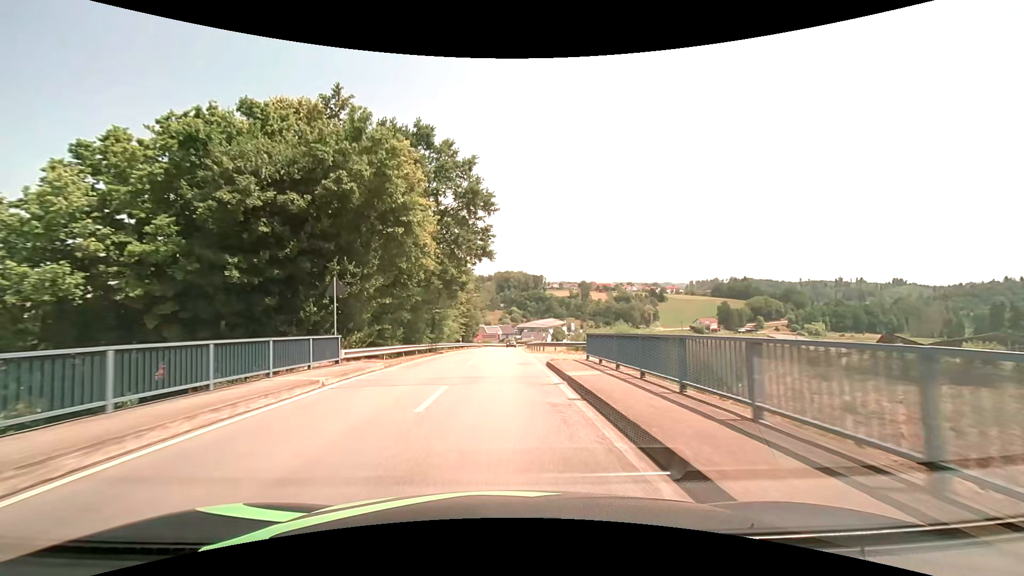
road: tertiary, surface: asphalt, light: Day
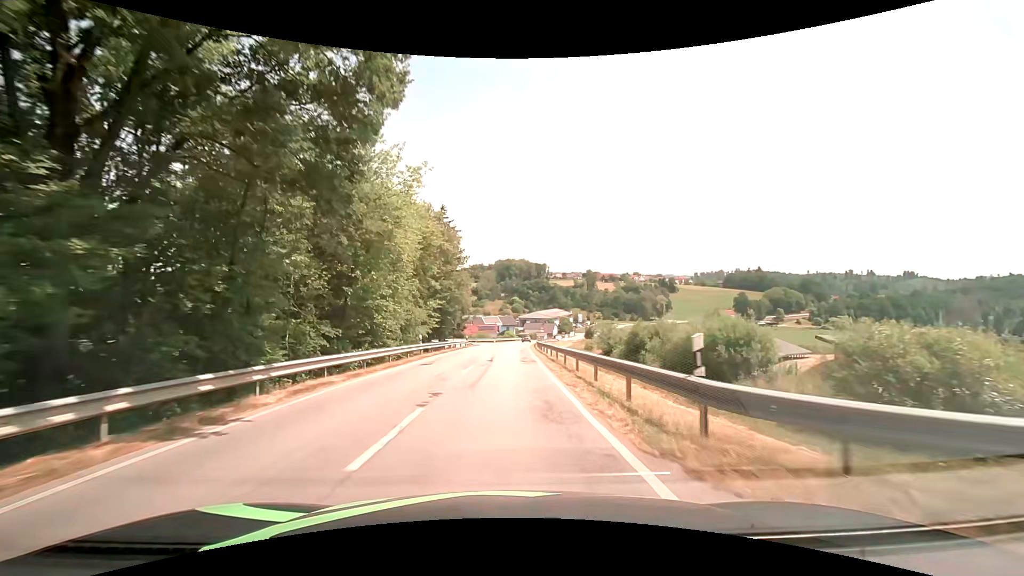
(-0.1, +27.7) m; 0°
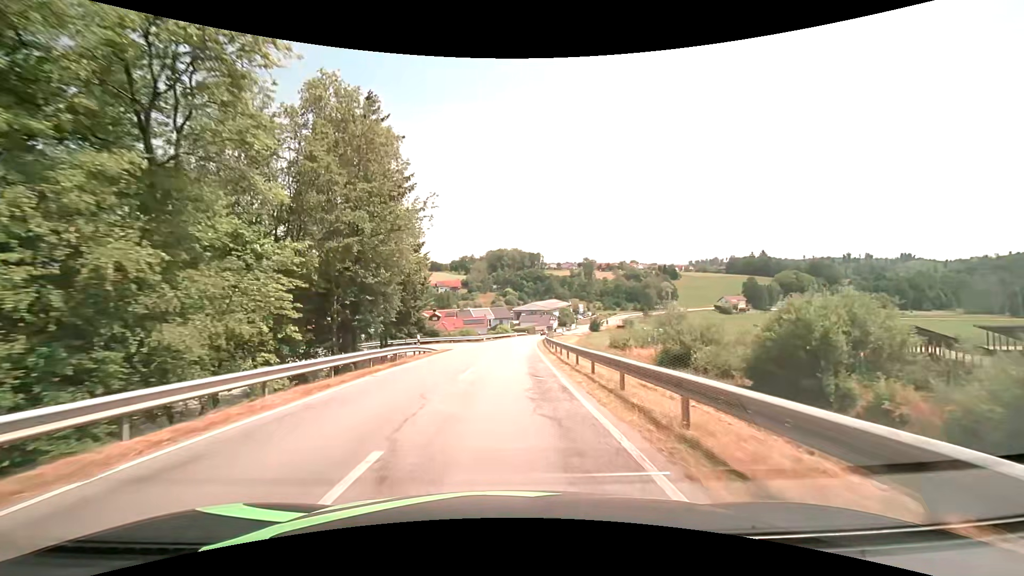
(+0.1, +27.5) m; +1°
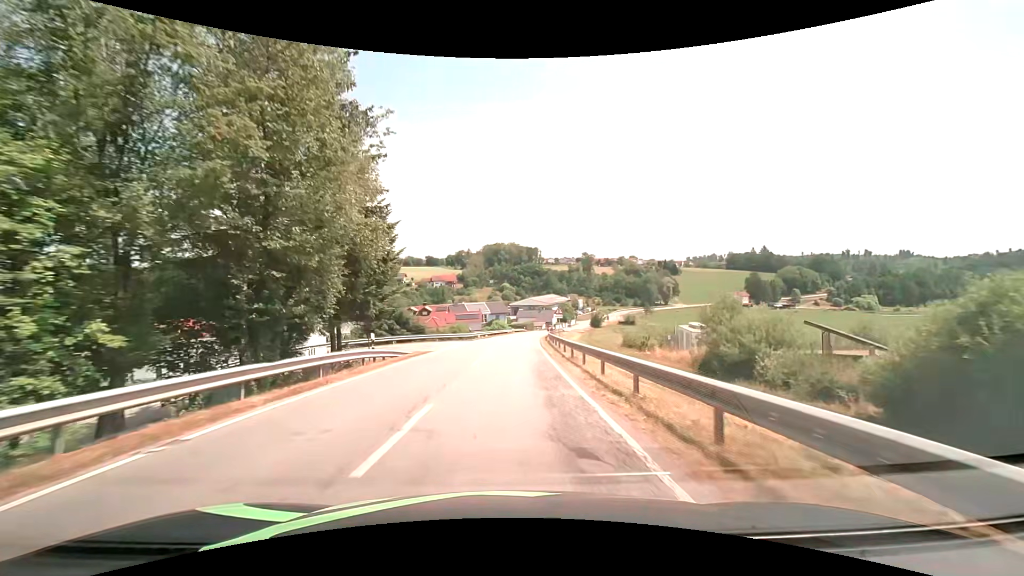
(0.0, +9.1) m; +1°
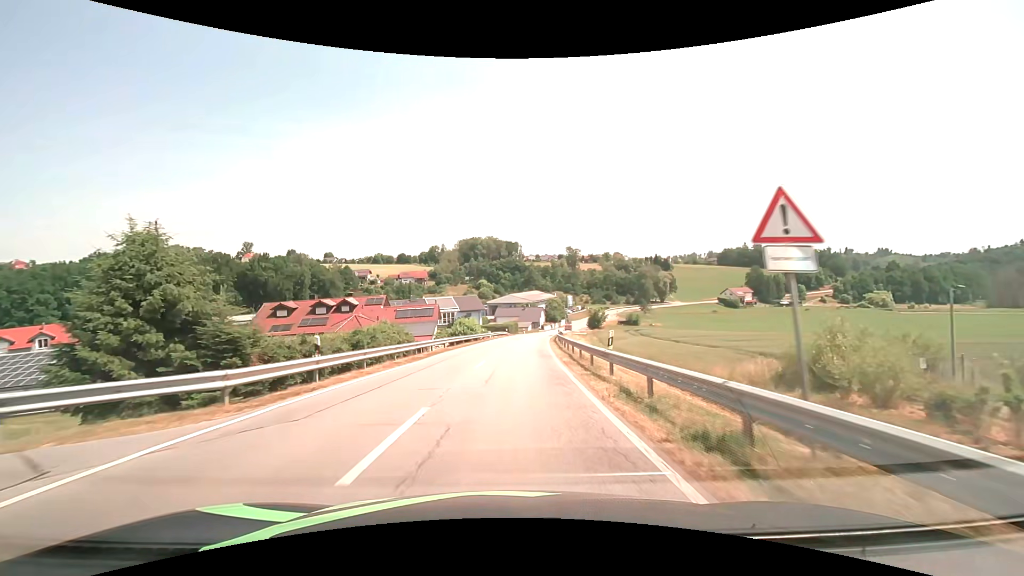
(+0.3, +36.4) m; +2°
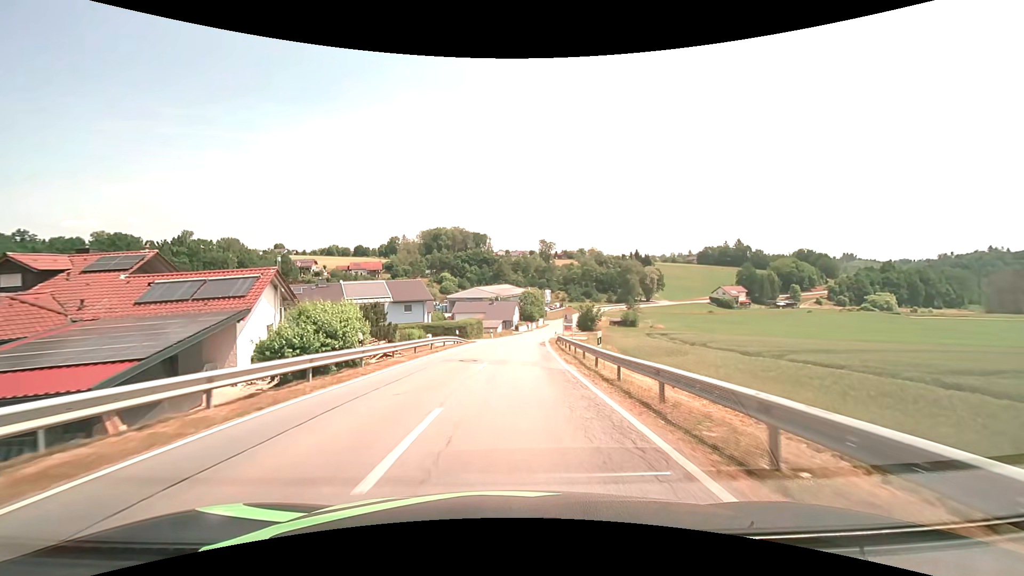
(+1.0, +36.4) m; +3°
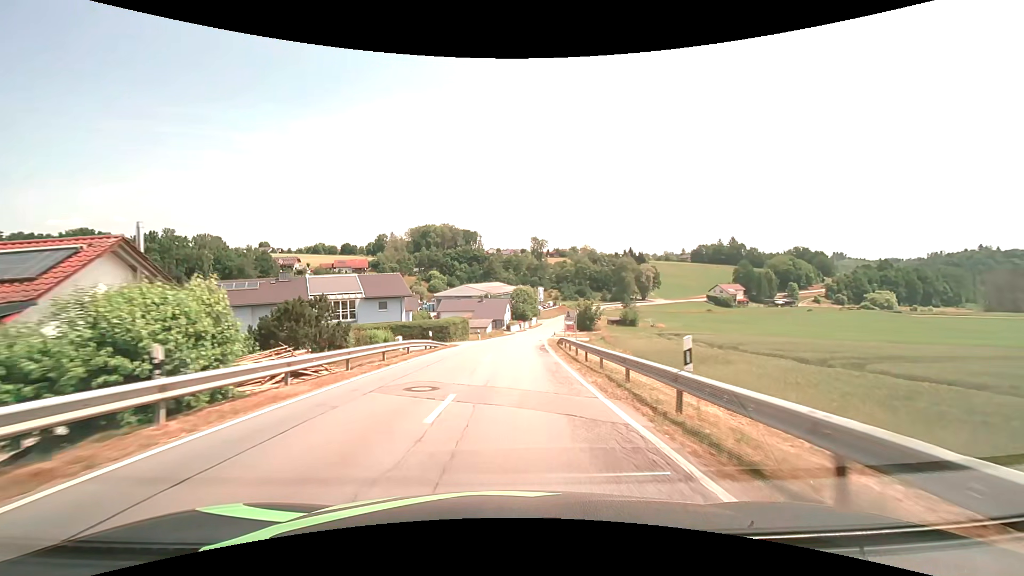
(+0.1, +9.1) m; +1°
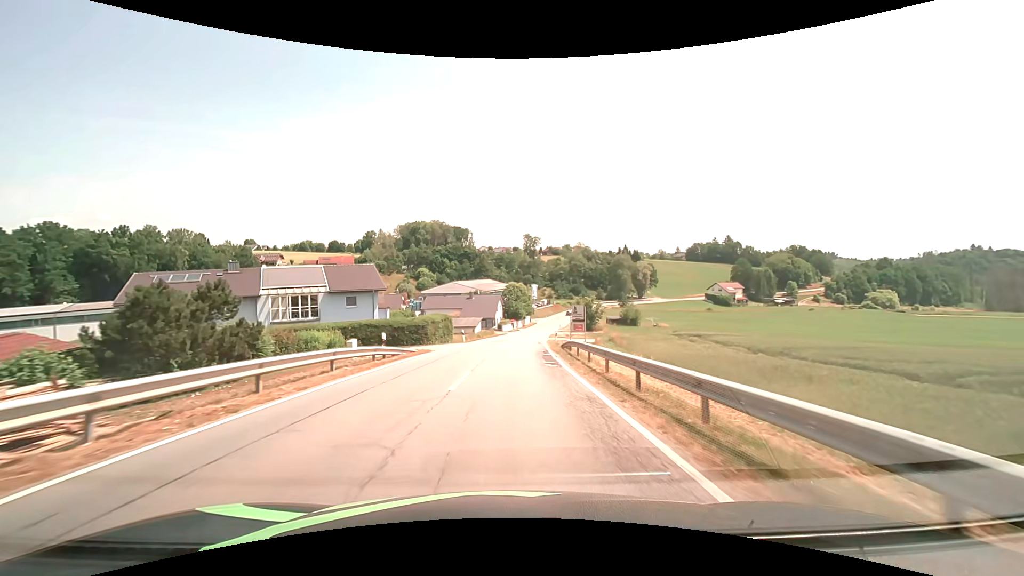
(+0.1, +9.1) m; +1°
(0, +10) (0, +20) (+1, +30) (+1, +40) (+2, +50) (+3, +60) (+4, +70) (+5, +80) (+7, +90) (+8, +100) m
